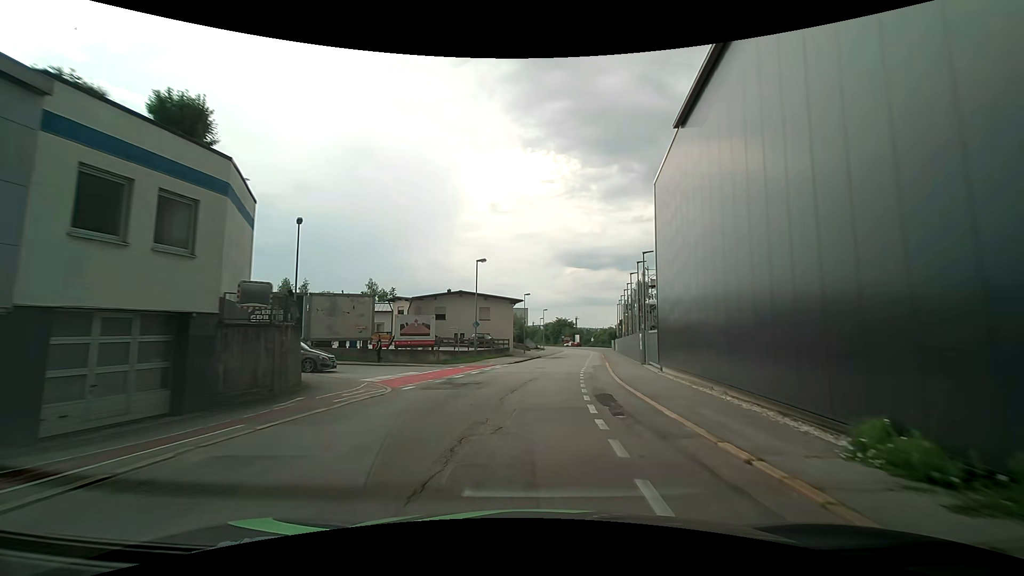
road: residential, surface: asphalt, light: Day
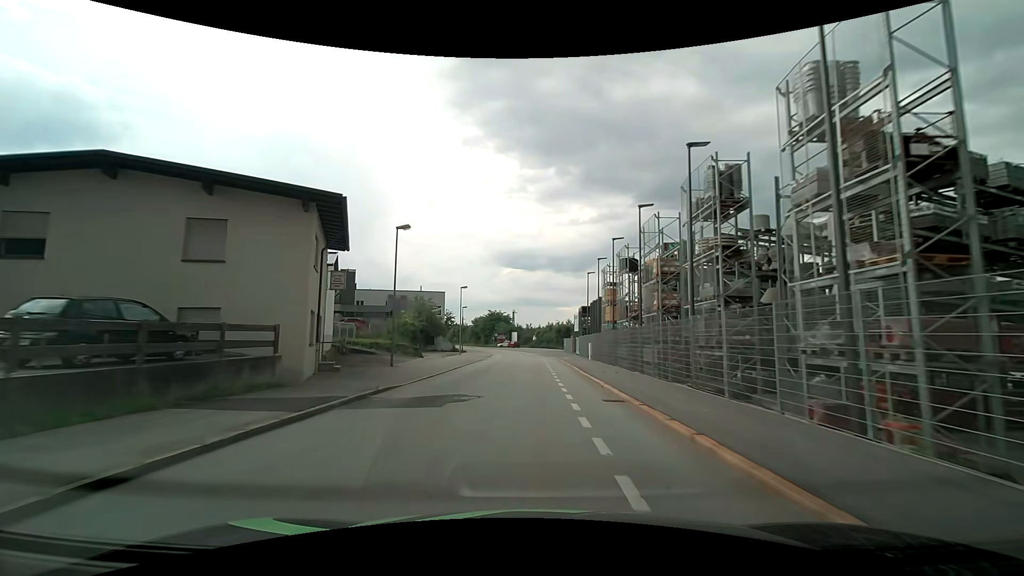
(+3.6, +38.1) m; +8°
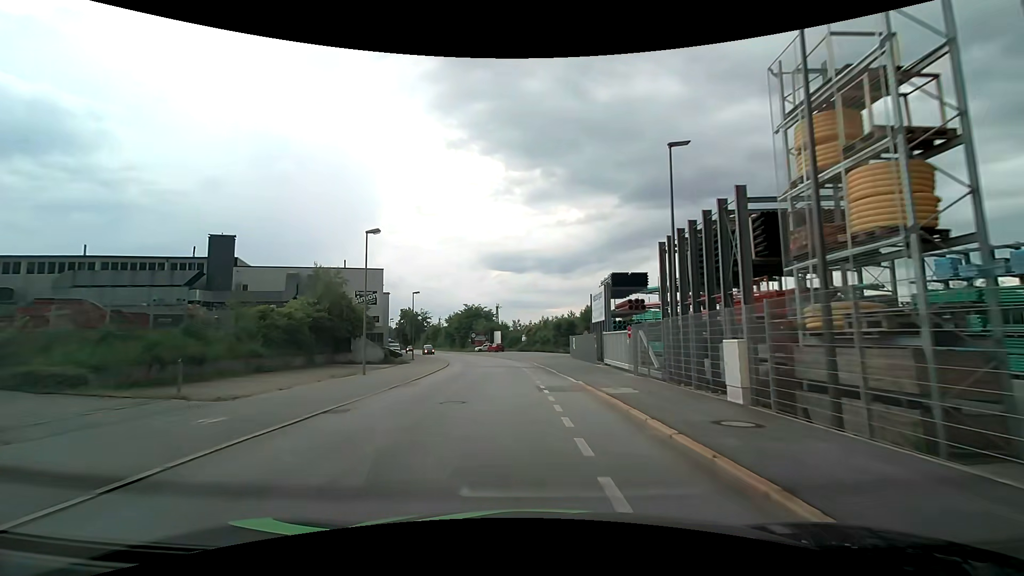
(0.0, +30.6) m; 0°
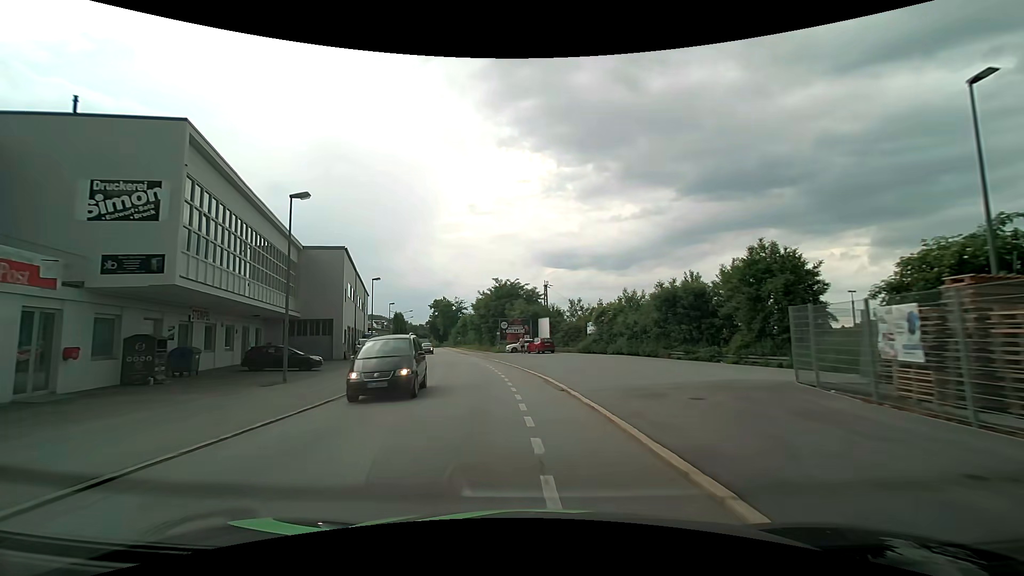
(-1.2, +38.2) m; -6°
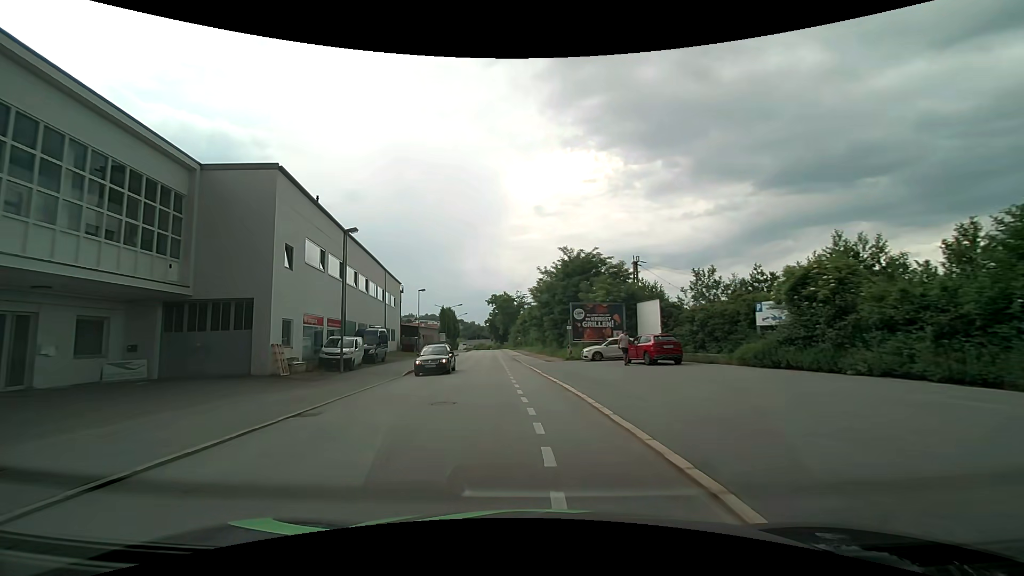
(-1.5, +22.9) m; -8°
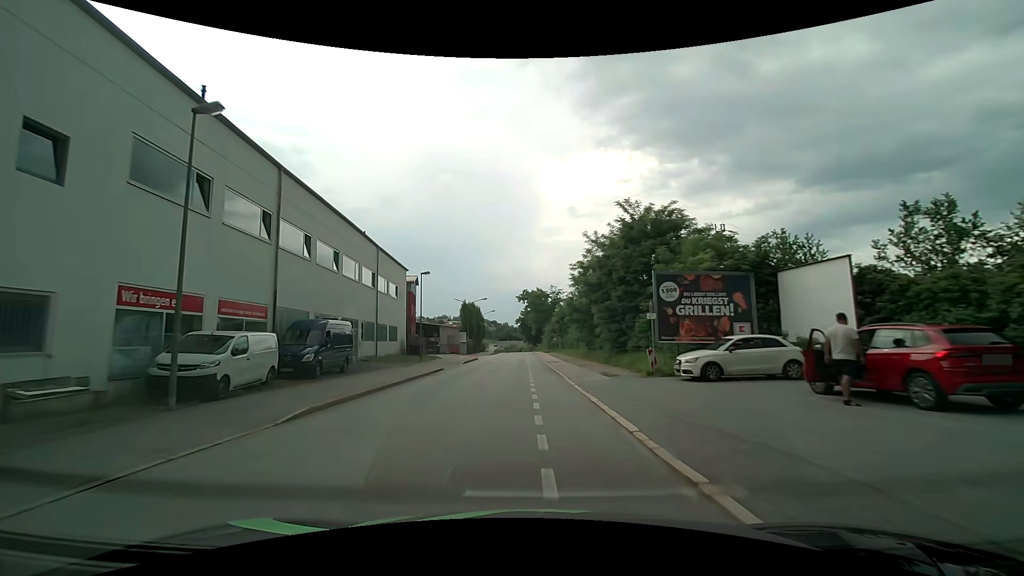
(-0.6, +15.2) m; -4°
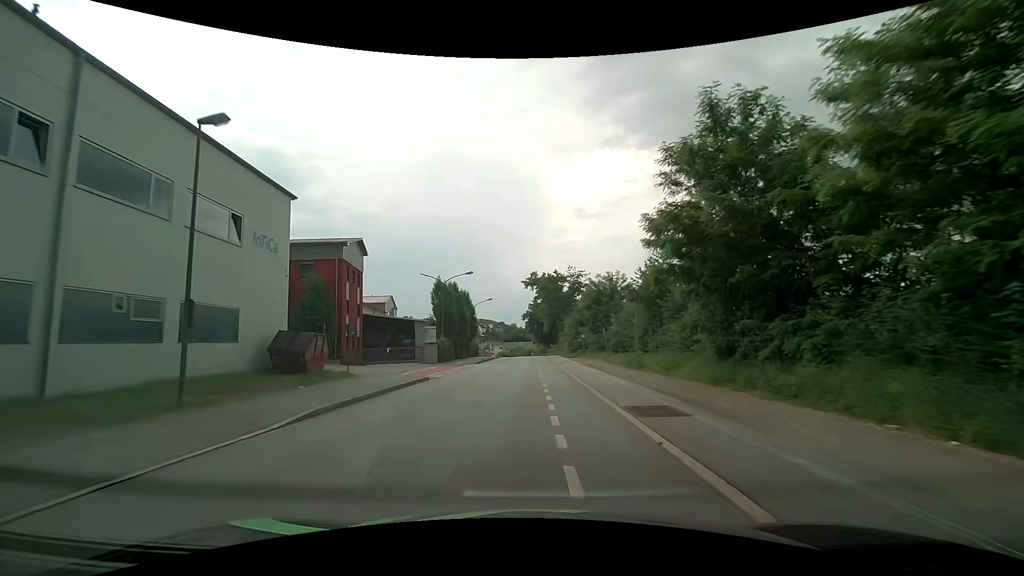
(-0.8, +30.4) m; -2°
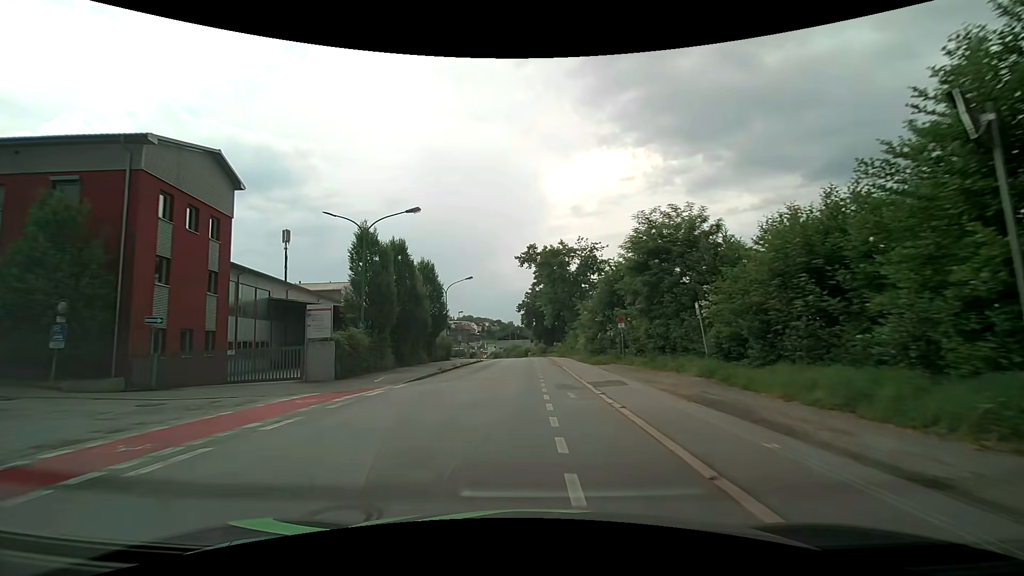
(+0.3, +22.8) m; +1°
(0, +10) (0, +20) (0, +30) (0, +40) (0, +50) (0, +60) (0, +70) (0, +80) (-1, +90) (-3, +100) m
